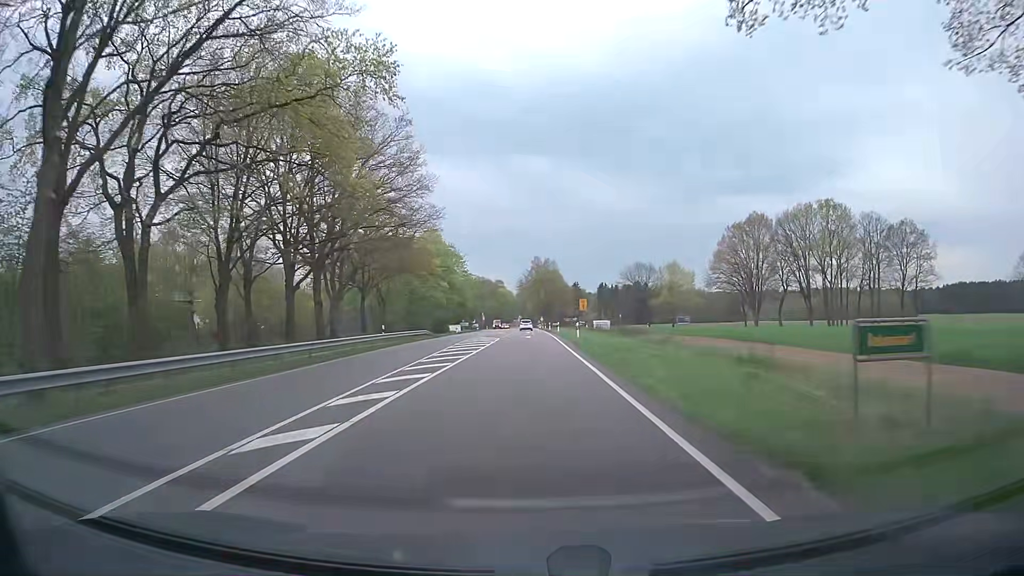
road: primary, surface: asphalt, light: Day
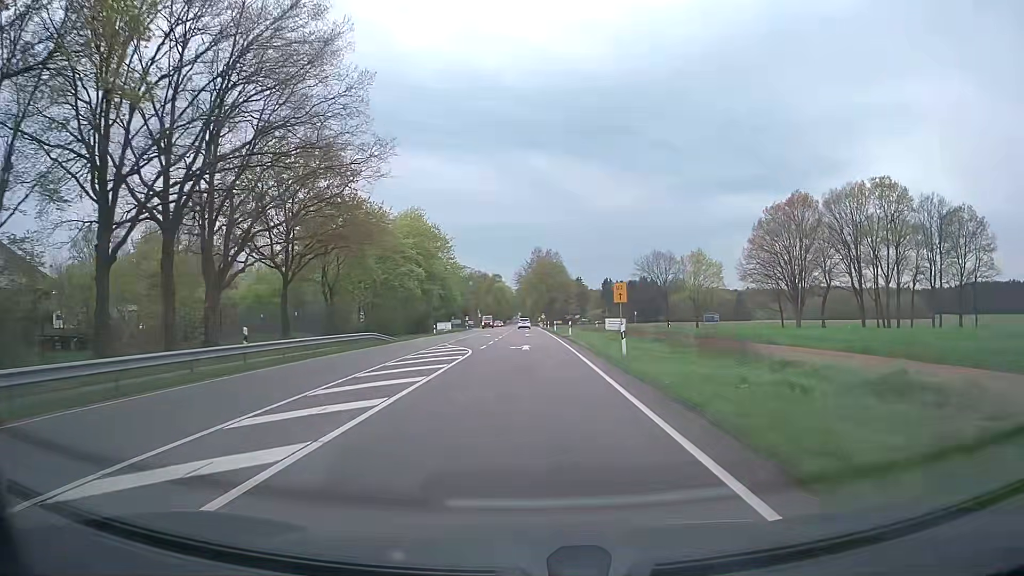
(-0.1, +21.5) m; 0°
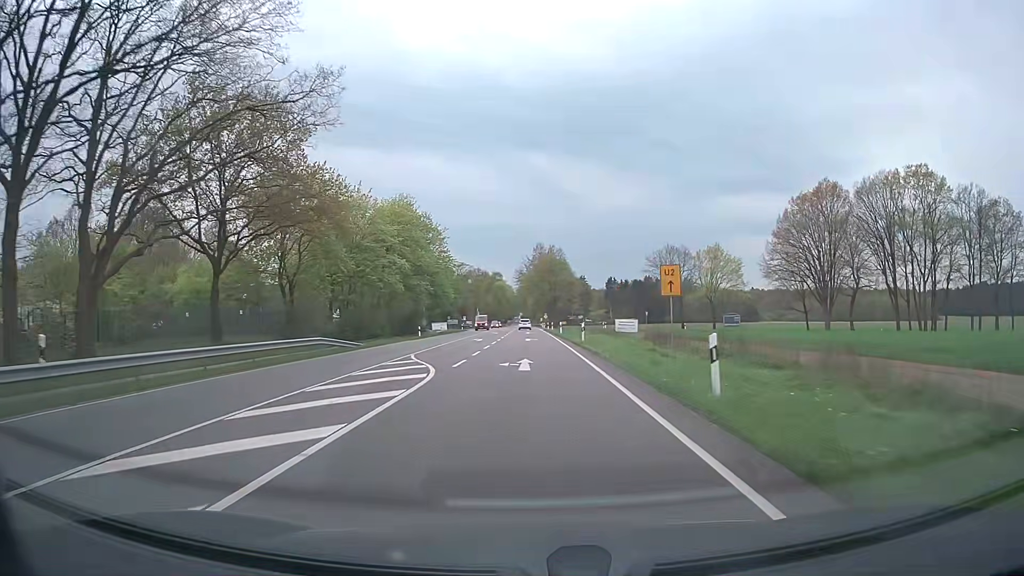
(0.0, +10.7) m; 0°
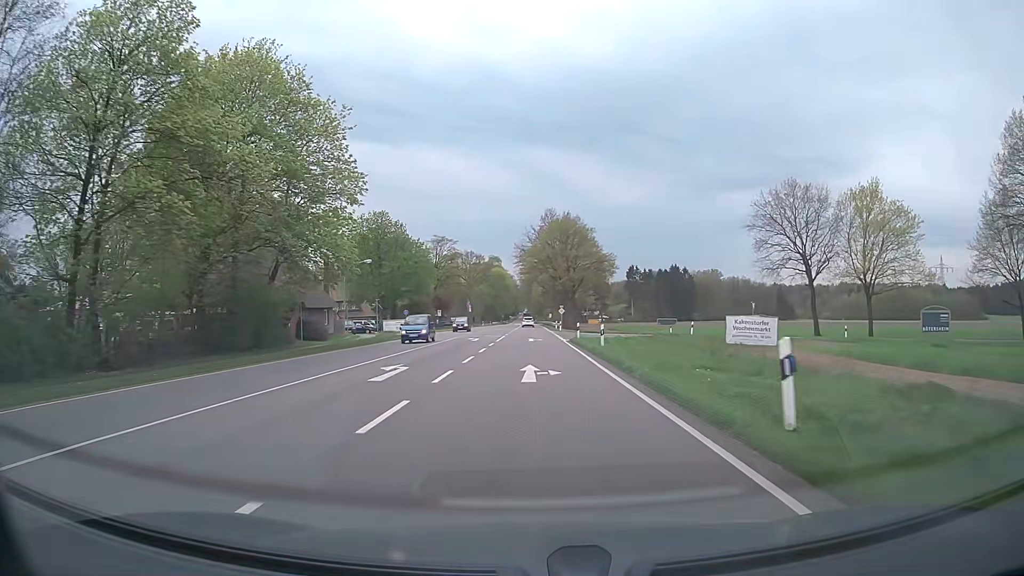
(0.0, +53.8) m; 0°
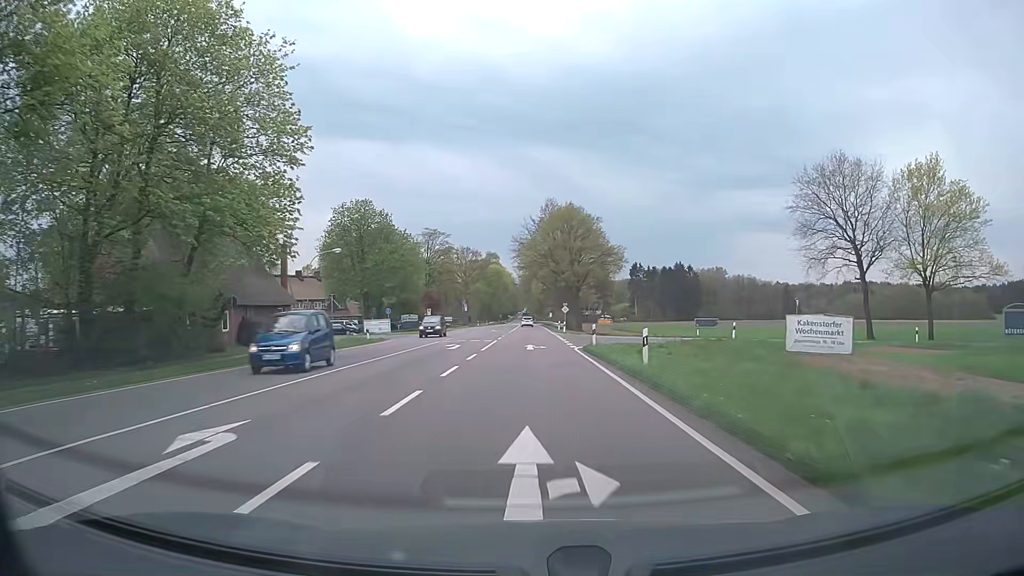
(0.0, +10.8) m; 0°
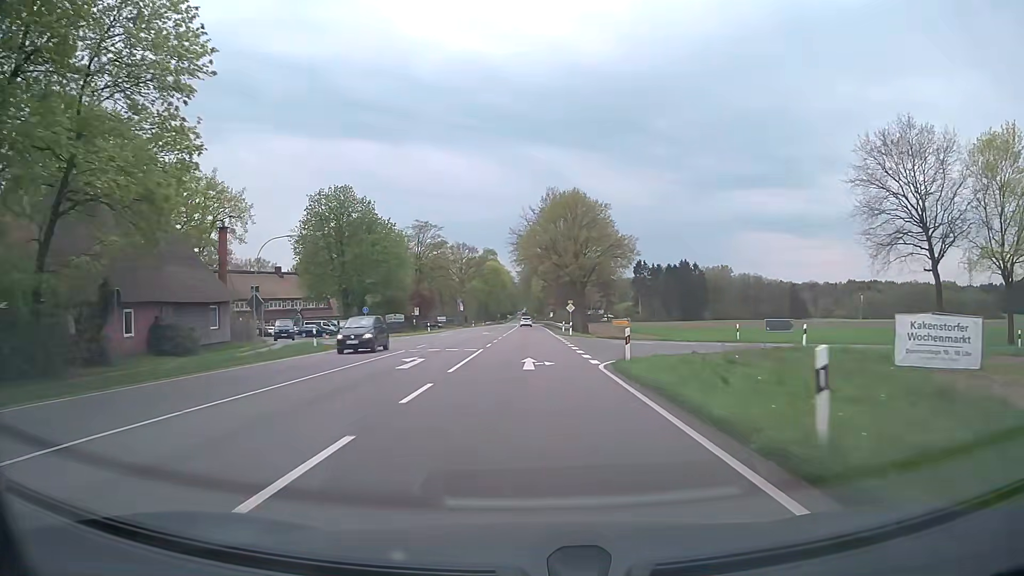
(0.0, +10.8) m; 0°
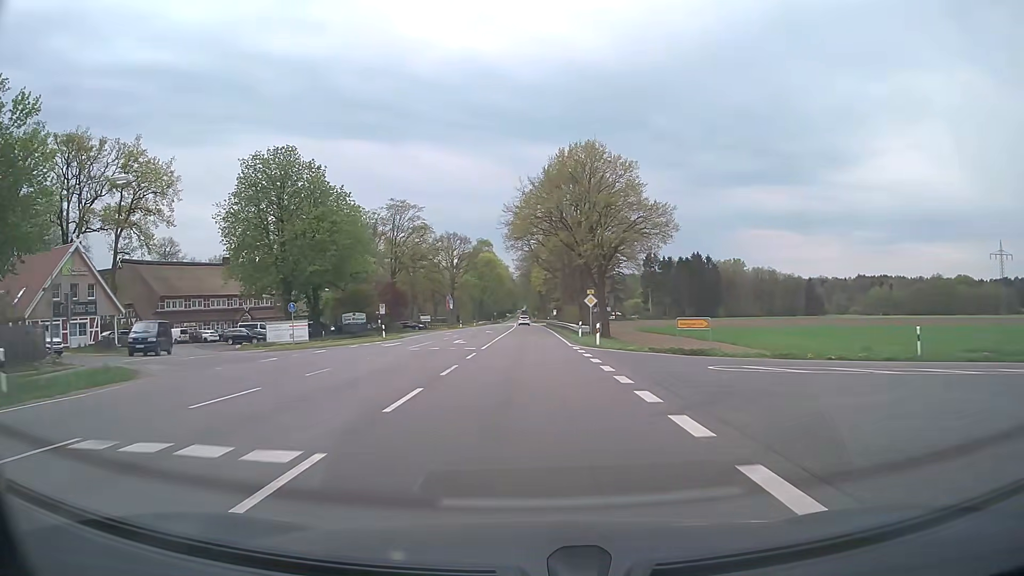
(-0.1, +21.6) m; 0°
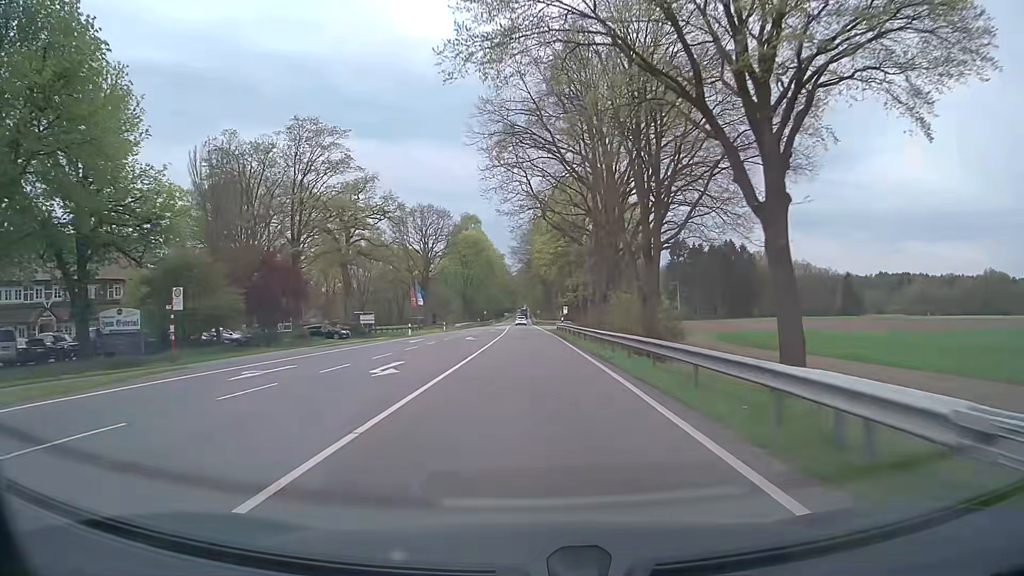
(-0.1, +43.1) m; 0°
(0, +10) (0, +20) (0, +30) (0, +40) (0, +50) (0, +60) (-1, +70) (-1, +80) (-1, +90) (-1, +100) m
